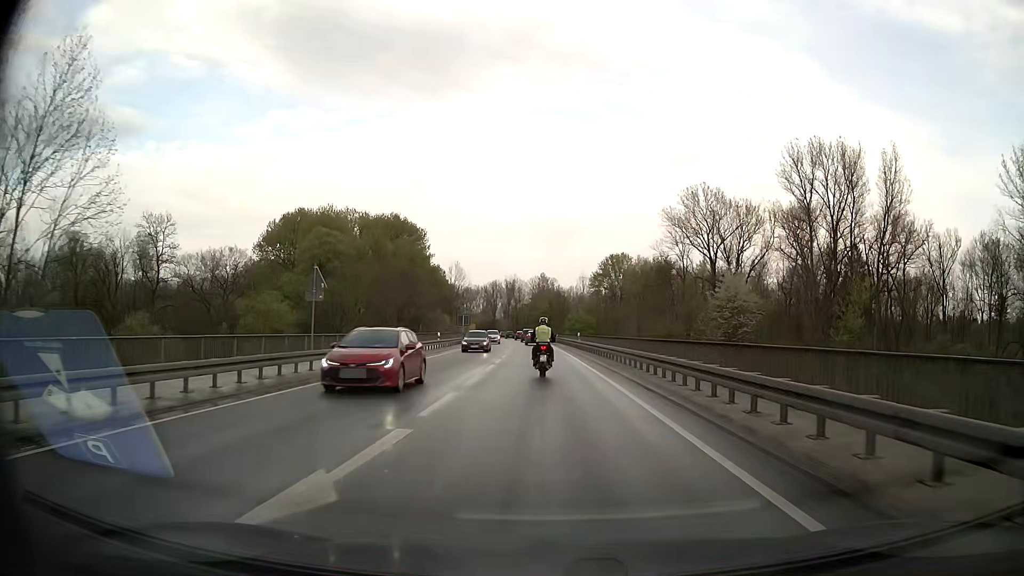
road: secondary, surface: asphalt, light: Day
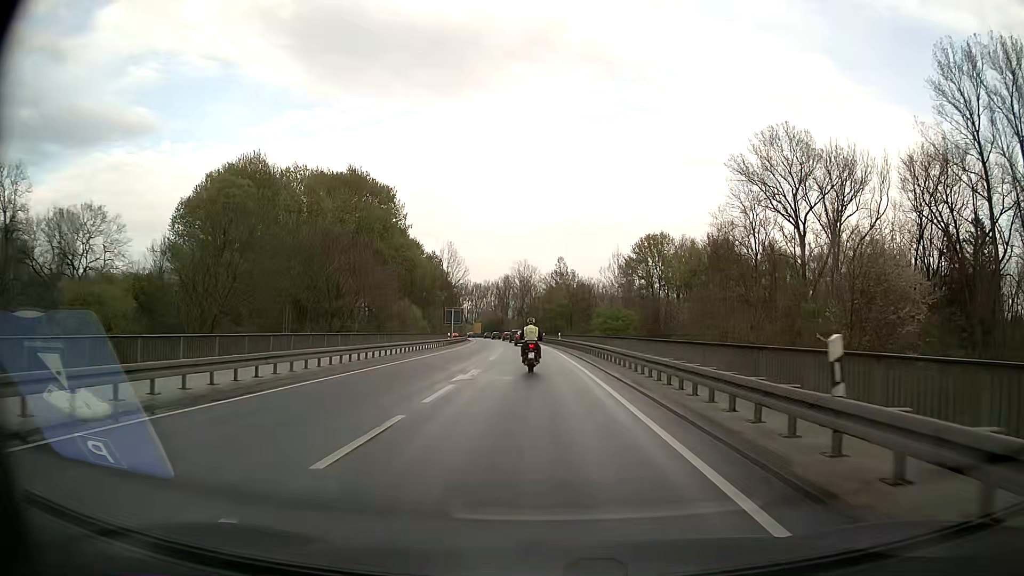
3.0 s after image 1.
(-0.3, +41.5) m; -1°
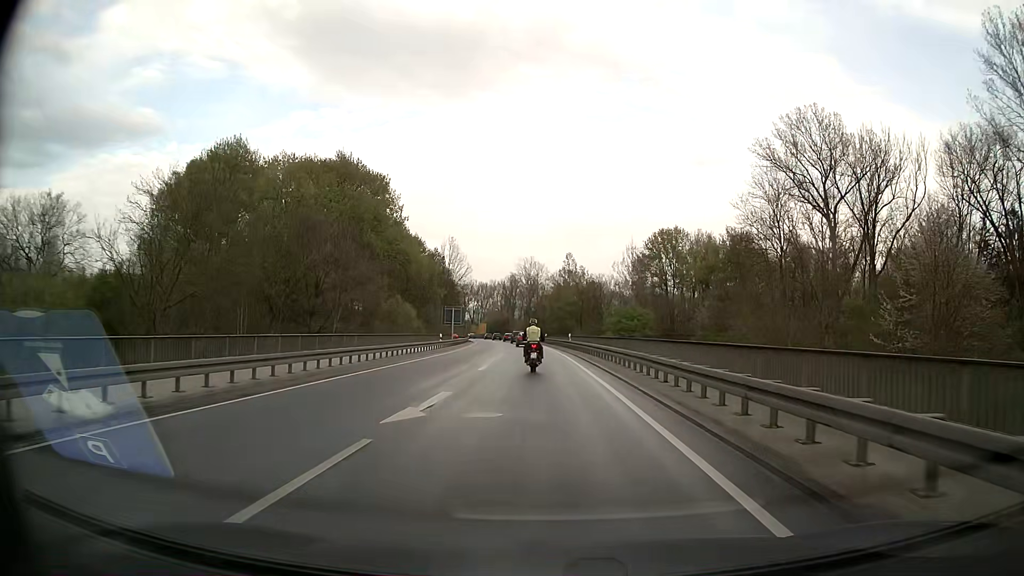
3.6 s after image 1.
(0.0, +8.6) m; -1°
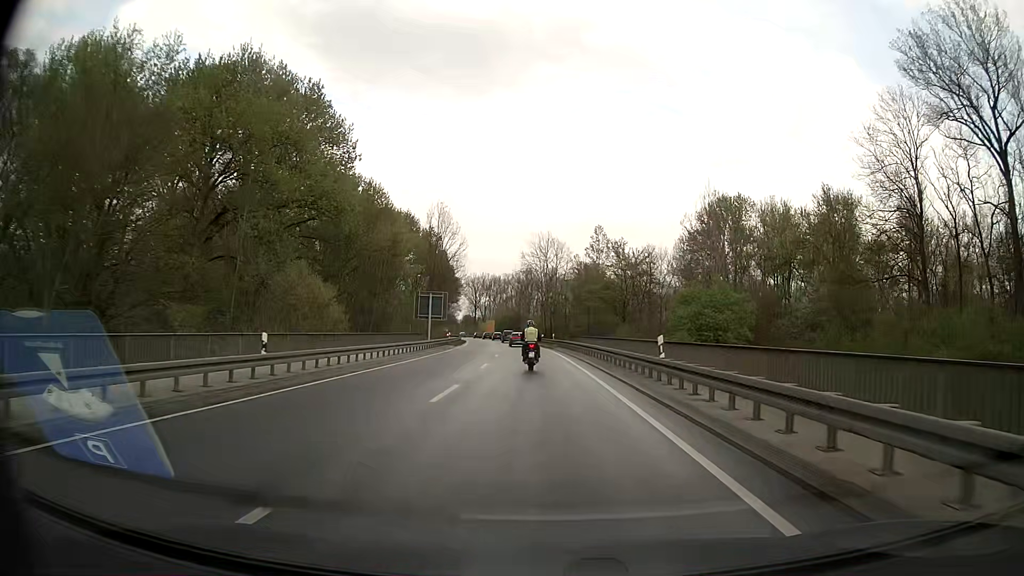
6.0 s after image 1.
(-0.6, +35.4) m; -1°
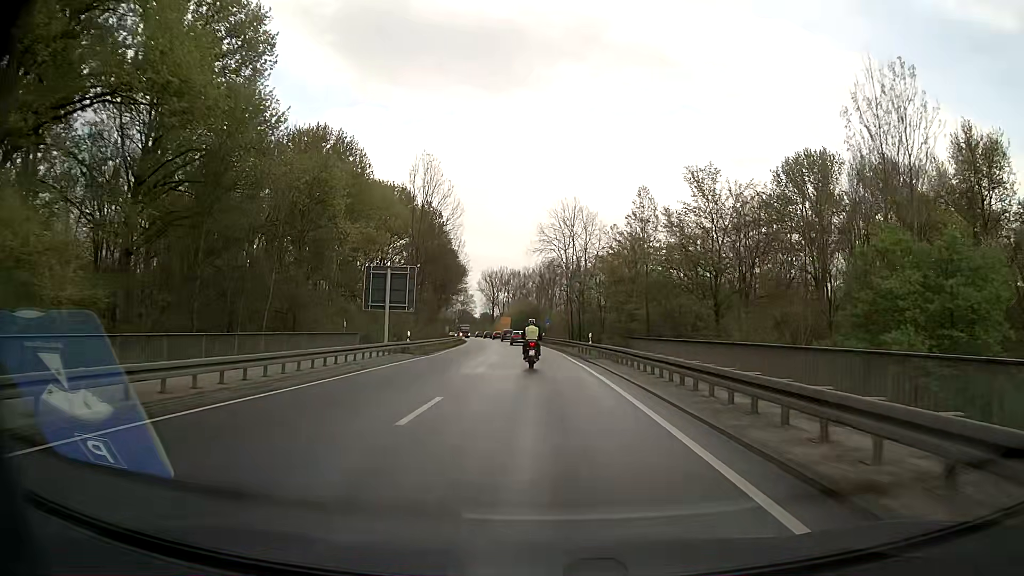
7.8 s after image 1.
(-0.5, +27.9) m; -2°
